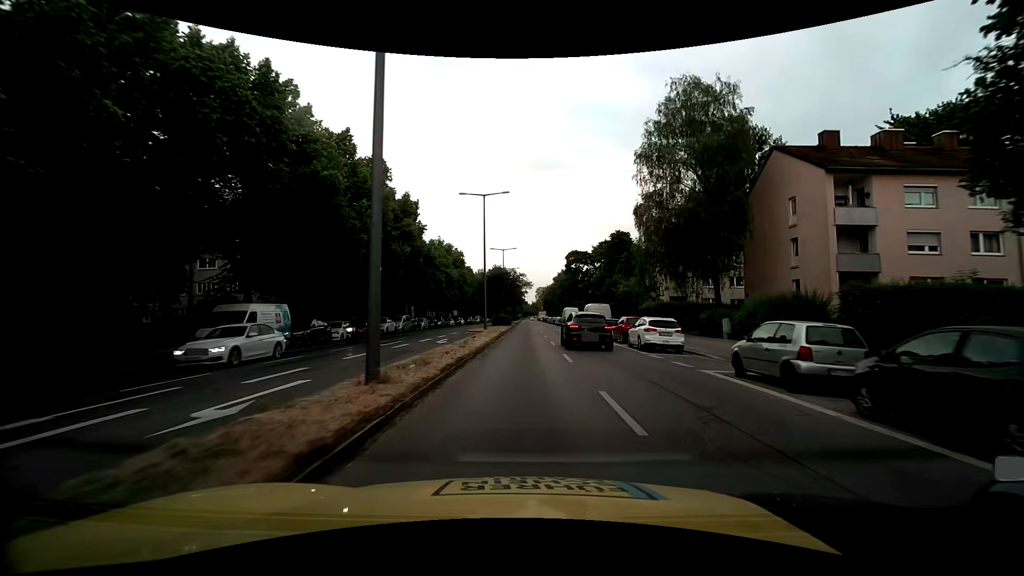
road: secondary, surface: asphalt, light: Day
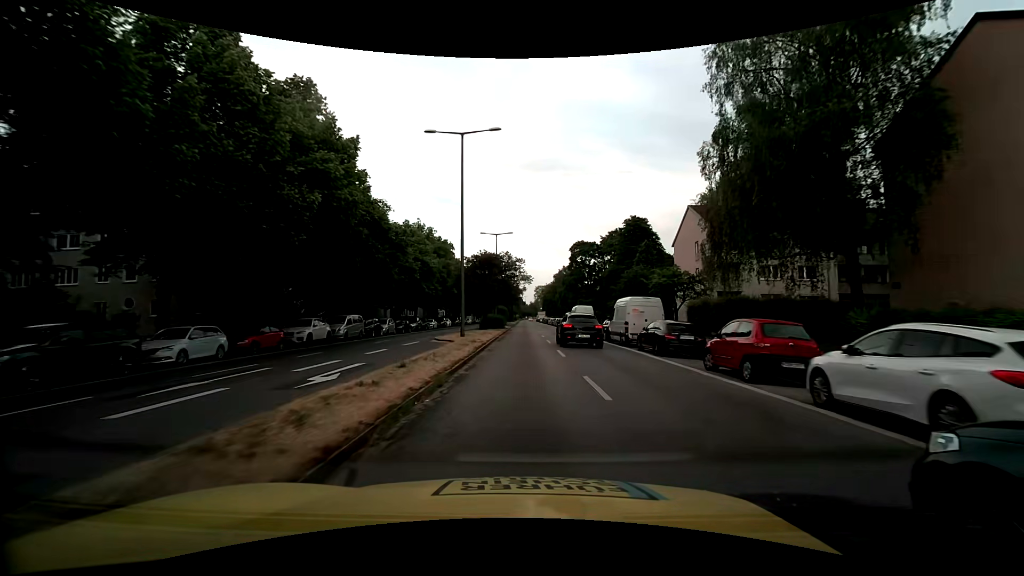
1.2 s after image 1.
(+0.1, +15.7) m; +1°
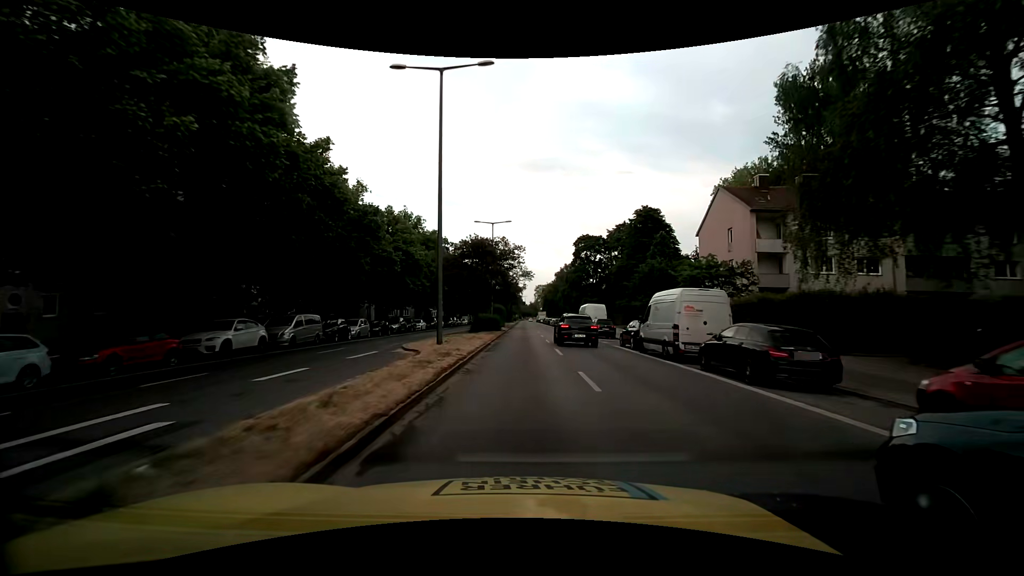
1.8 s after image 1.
(0.0, +8.1) m; 0°
(0, +10) (0, +20) (0, +30) (0, +40) (0, +50) (0, +60) (0, +70) (0, +80) (0, +90) (0, +100) m
